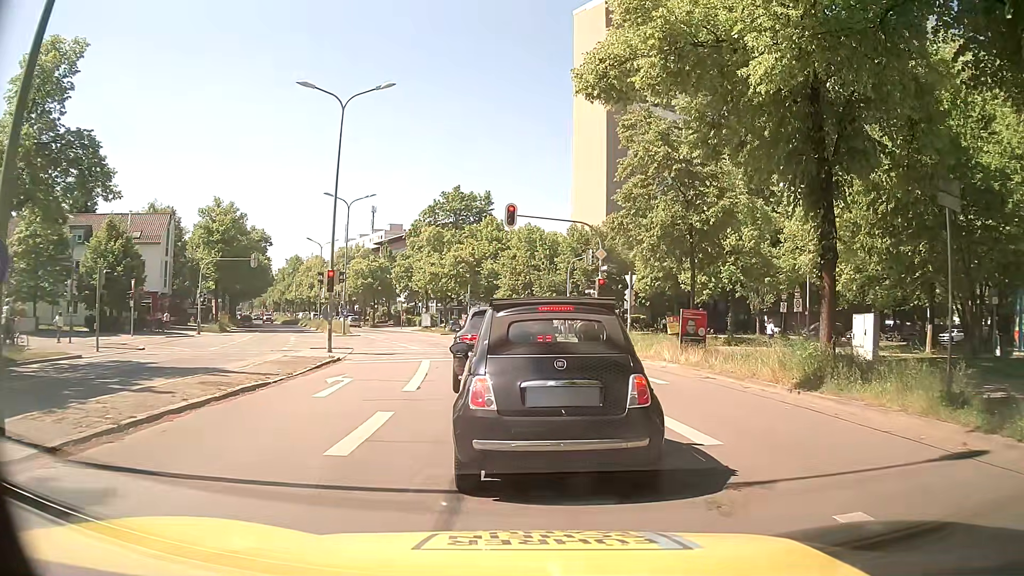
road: secondary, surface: asphalt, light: Day
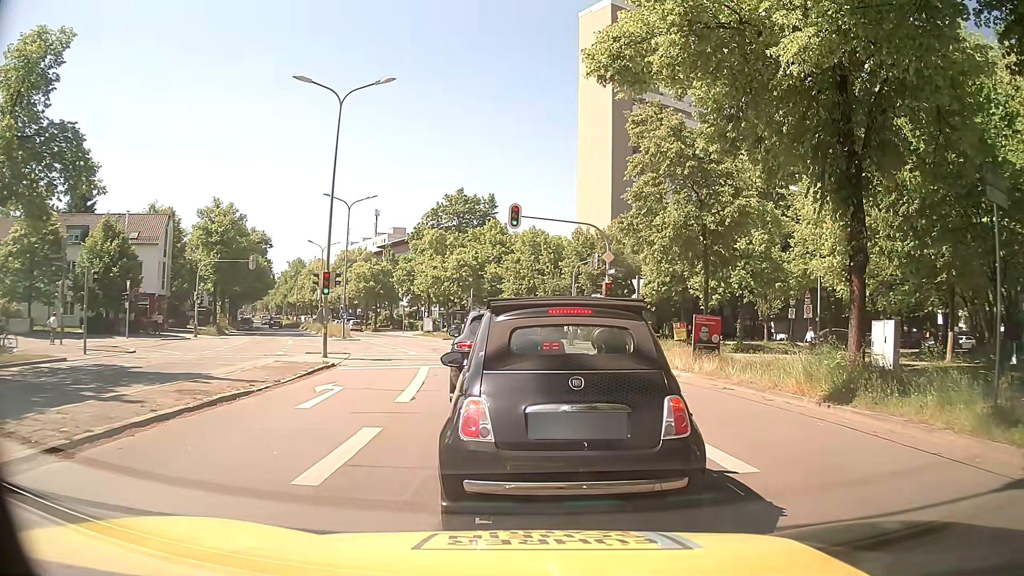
(0.0, +1.0) m; 0°
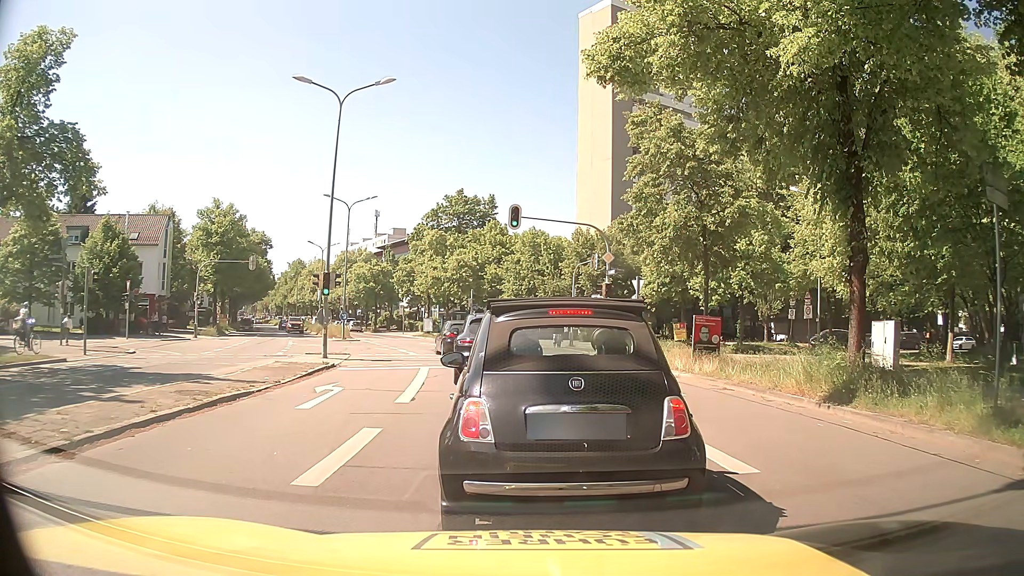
(0.0, +0.1) m; 0°
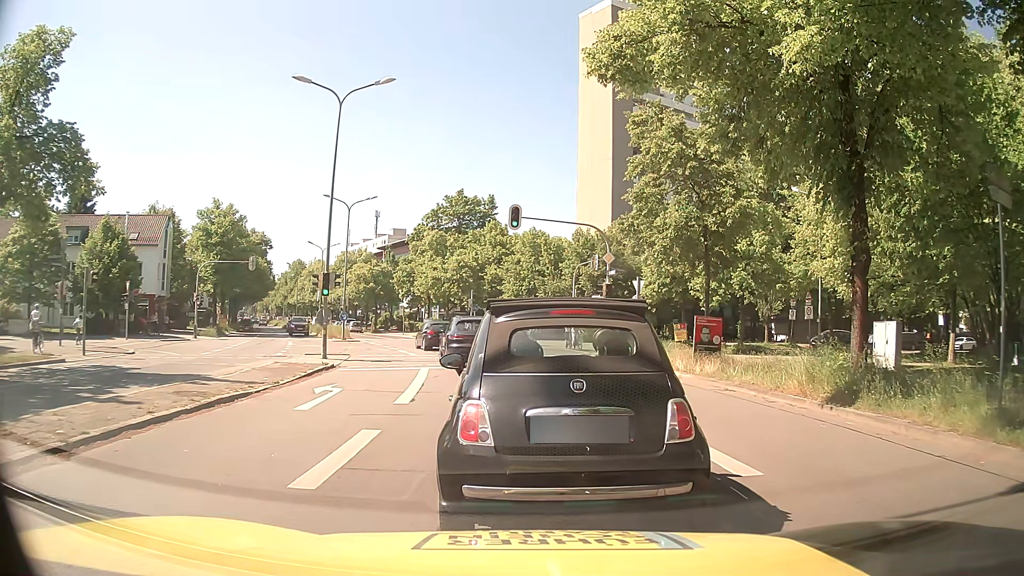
(0.0, 0.0) m; 0°
